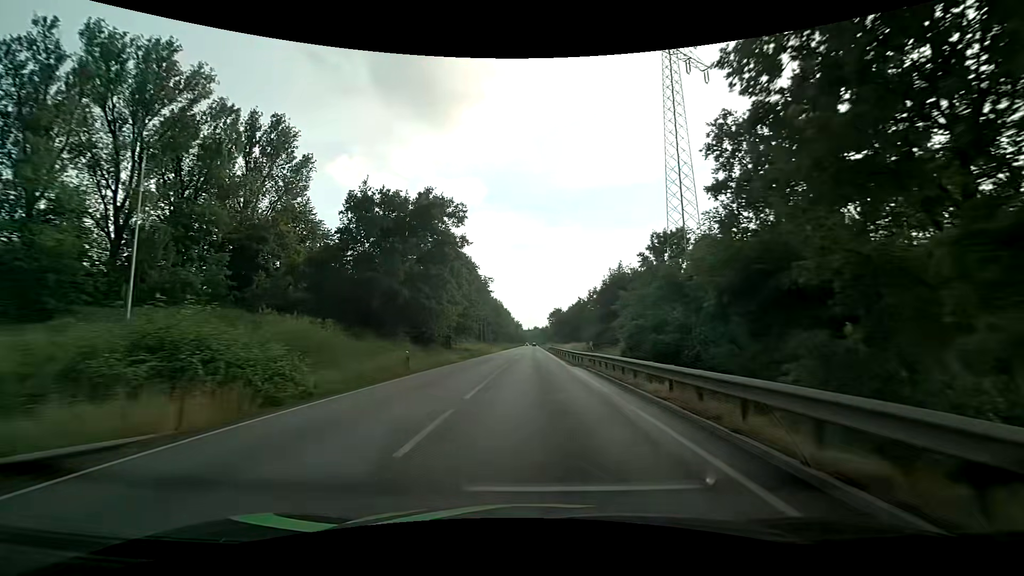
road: primary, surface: asphalt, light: Day
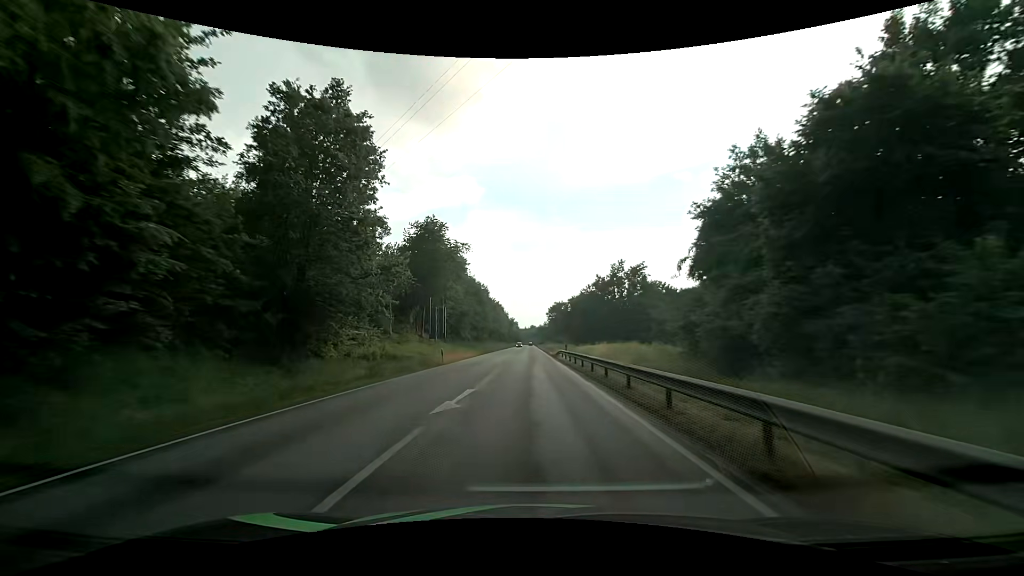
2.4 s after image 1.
(+0.3, +38.4) m; +1°
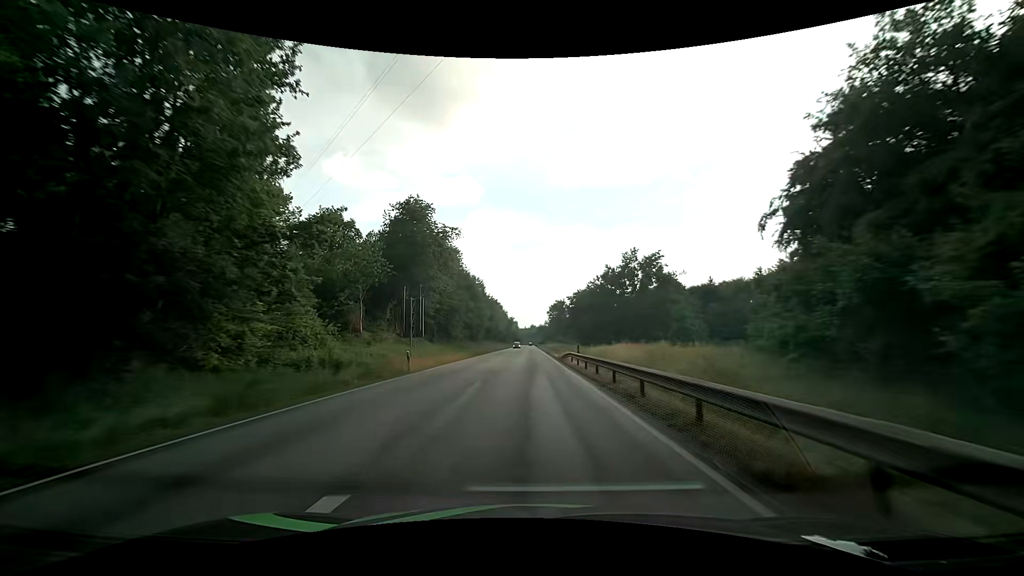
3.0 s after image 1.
(0.0, +10.0) m; 0°
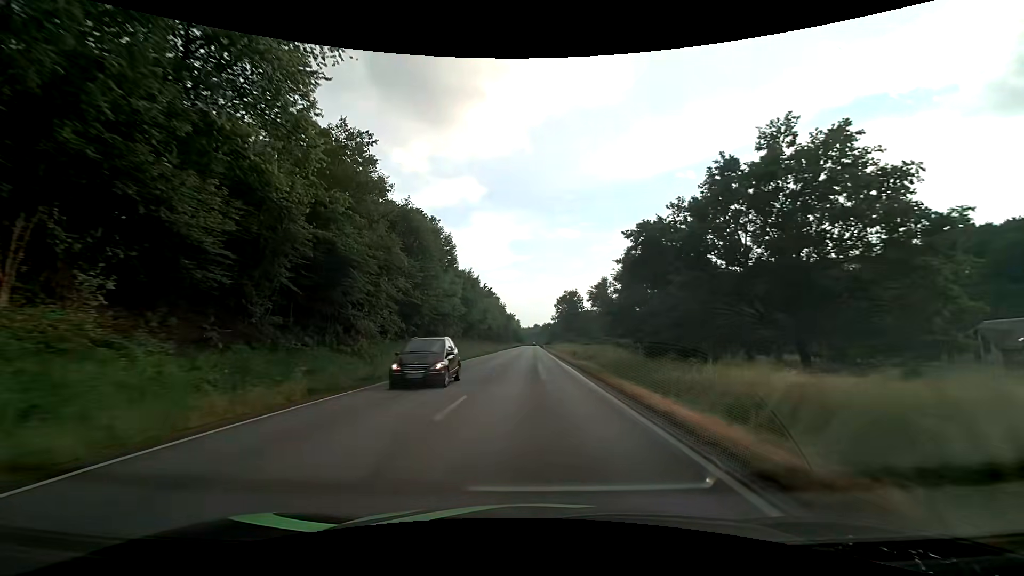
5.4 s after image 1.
(-0.2, +41.3) m; 0°
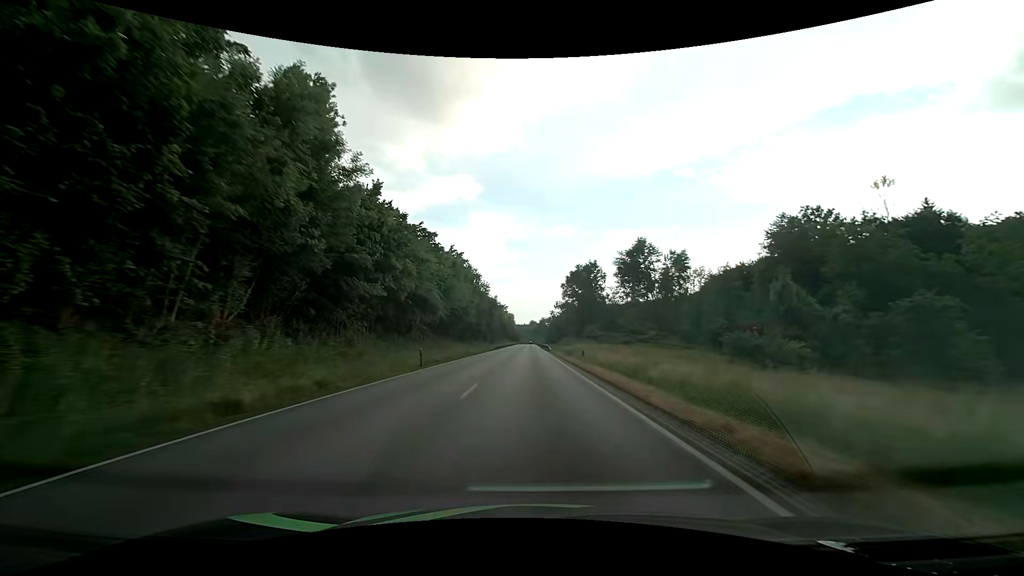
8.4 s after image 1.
(0.0, +57.5) m; +1°
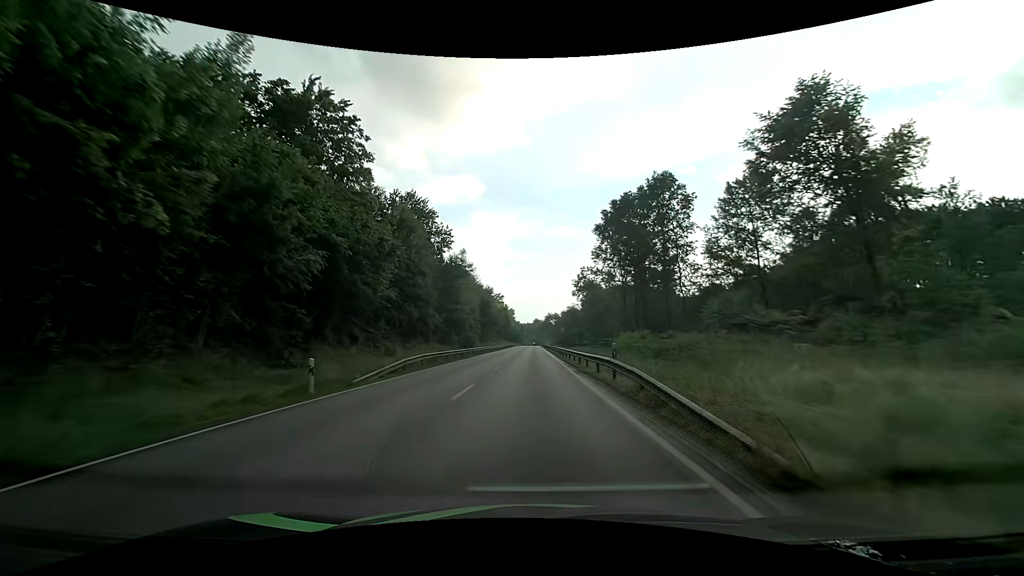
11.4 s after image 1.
(-0.2, +60.4) m; -1°
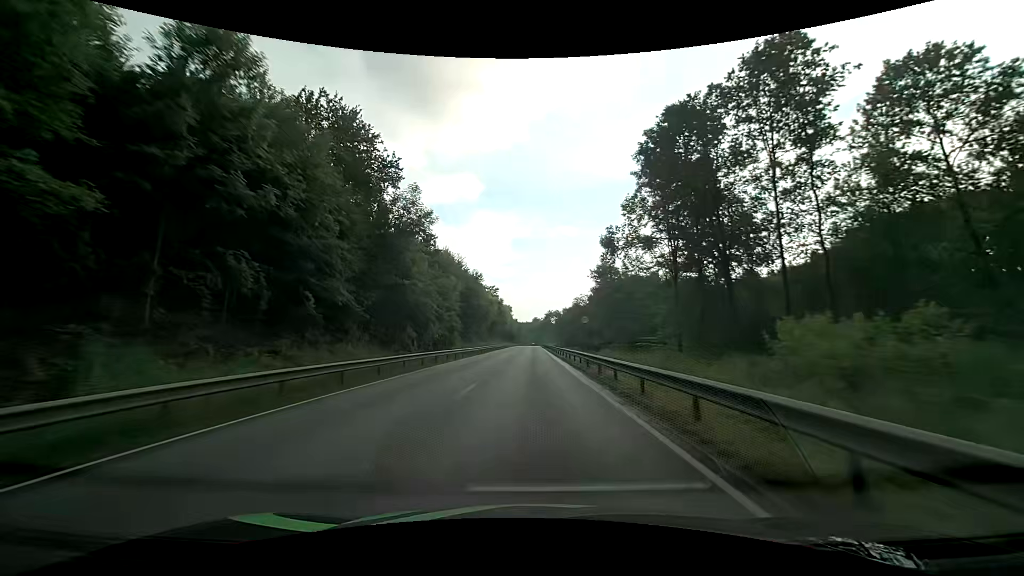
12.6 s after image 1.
(0.0, +24.1) m; 0°
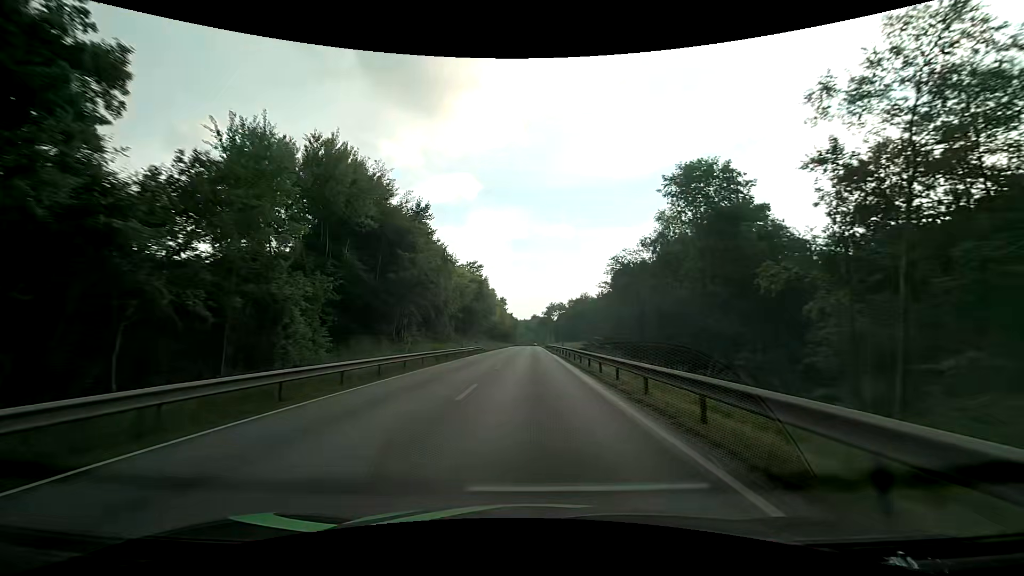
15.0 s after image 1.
(+0.1, +48.6) m; 0°
(0, +10) (0, +20) (0, +30) (0, +40) (0, +50) (0, +60) (0, +70) (0, +80) (-1, +90) (-1, +100) m
